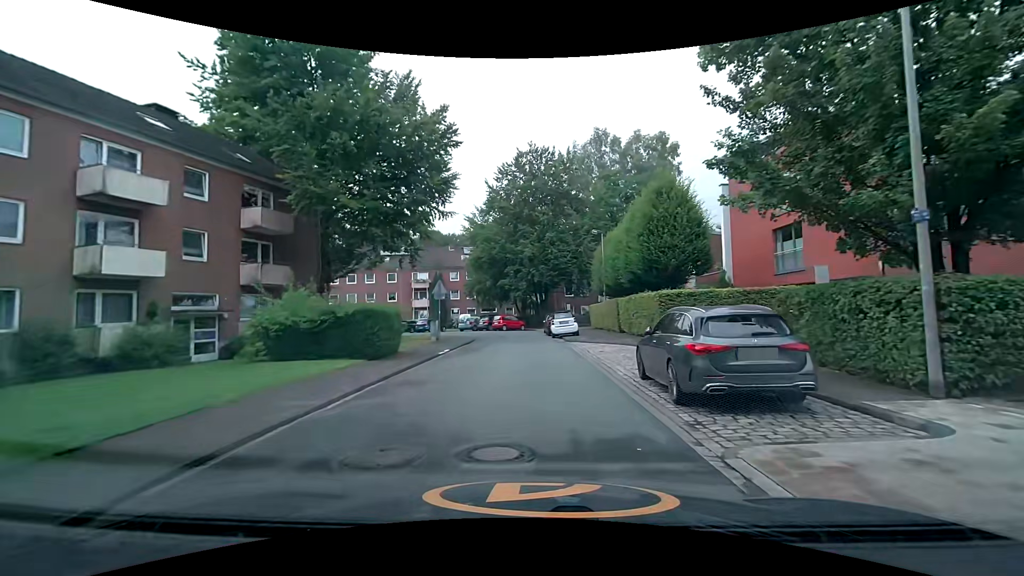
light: Day
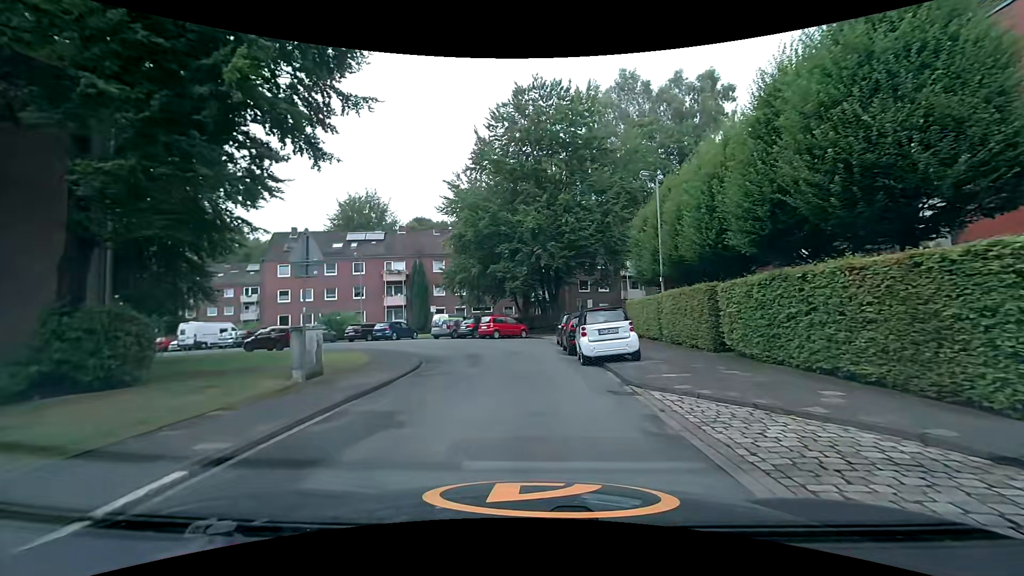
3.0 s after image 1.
(+0.3, +15.8) m; +1°
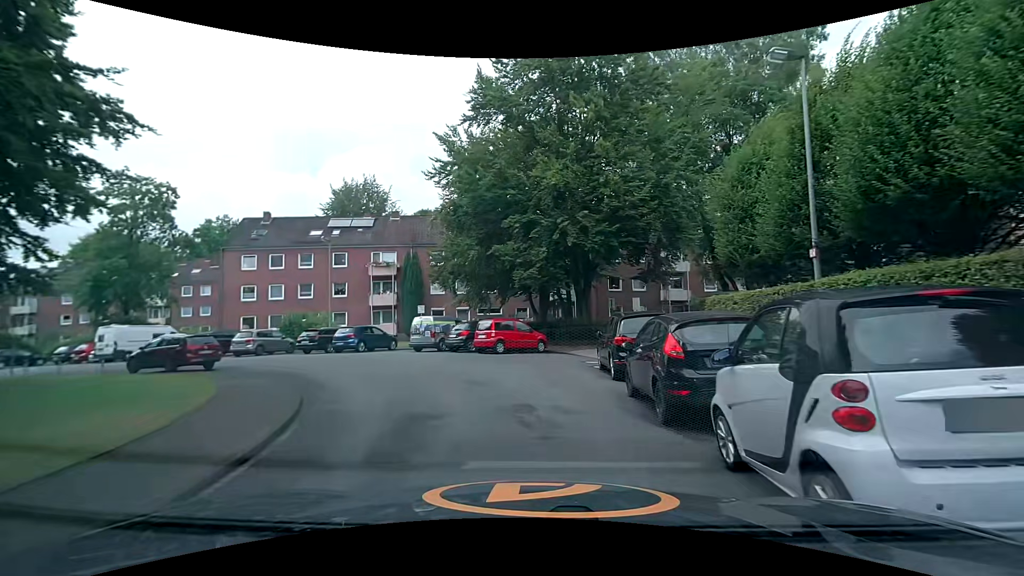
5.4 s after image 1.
(-0.3, +10.7) m; -2°
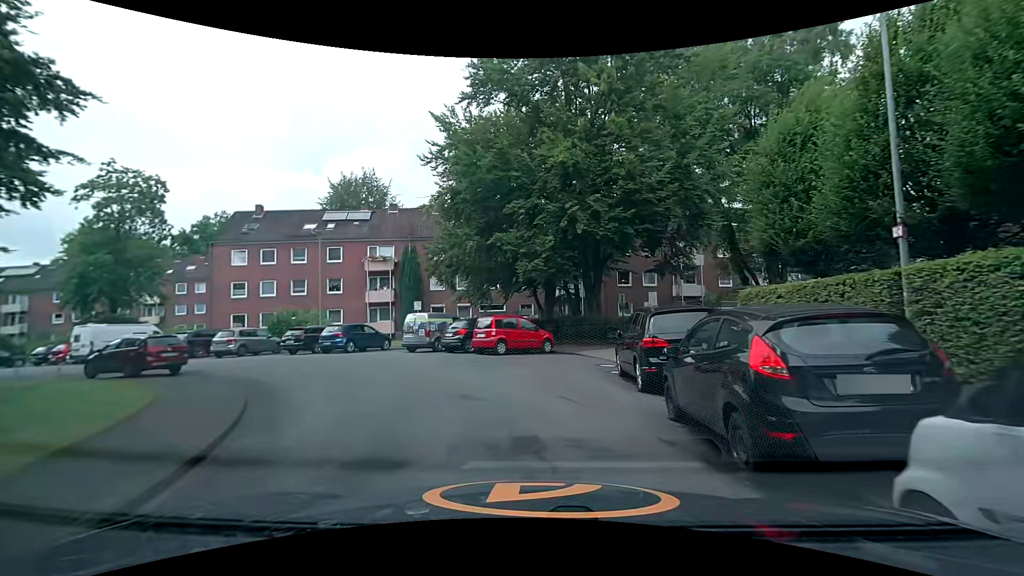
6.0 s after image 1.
(0.0, +2.4) m; -1°
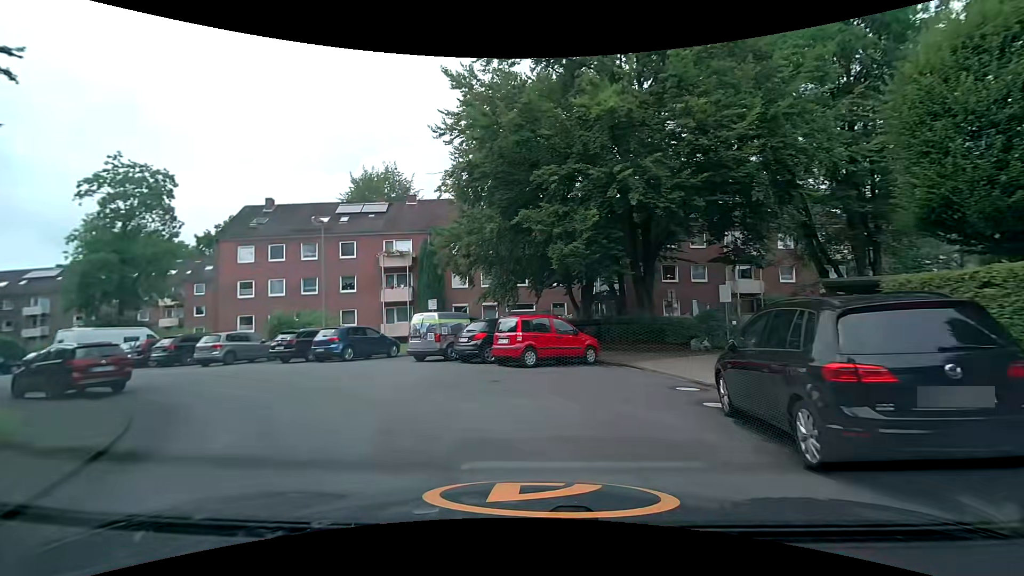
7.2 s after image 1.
(-0.1, +4.7) m; -3°
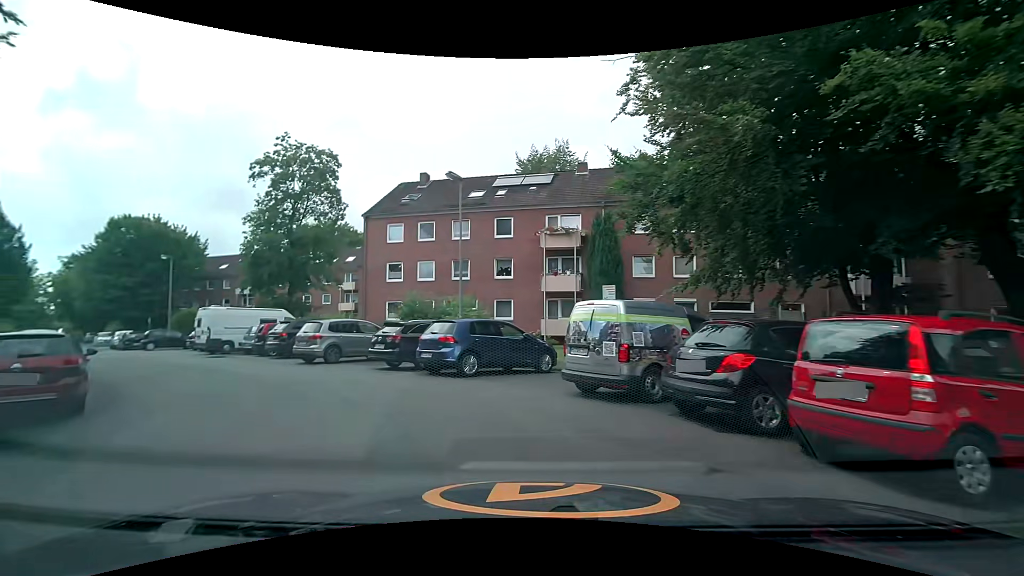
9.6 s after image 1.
(-1.2, +9.3) m; -19°
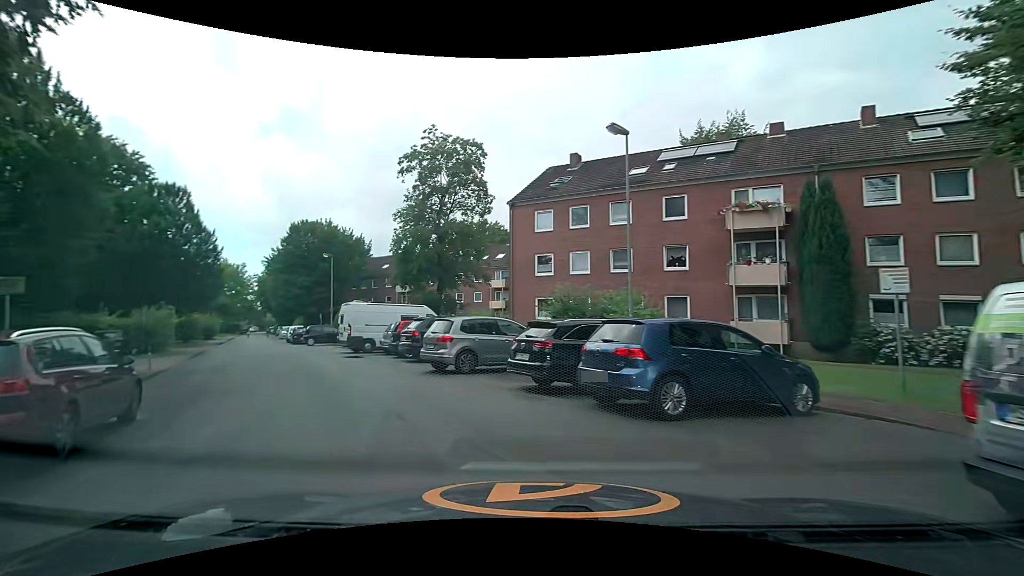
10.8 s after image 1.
(-0.7, +5.1) m; -16°
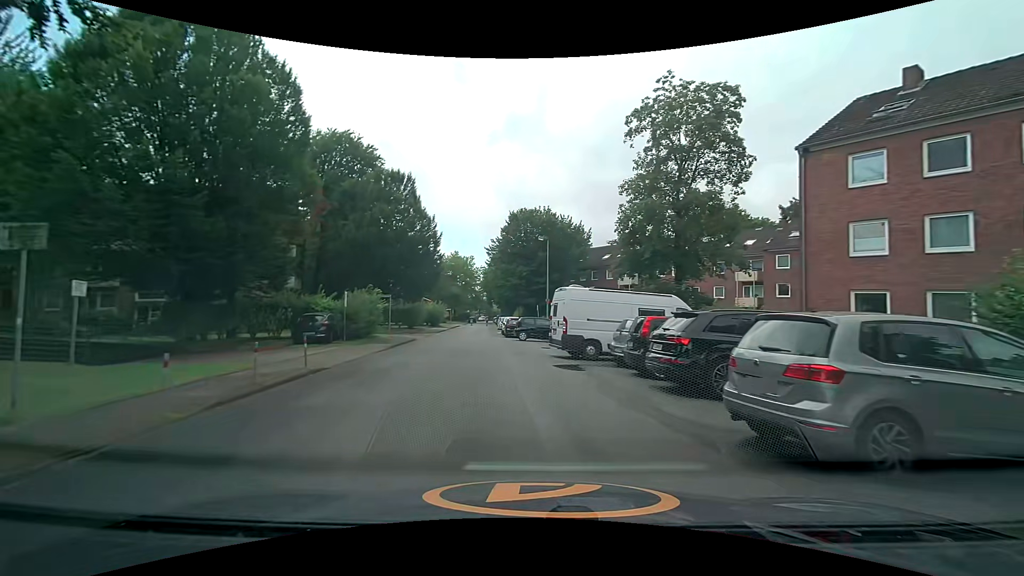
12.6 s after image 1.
(-2.1, +8.1) m; -24°
(-1, +10) (-2, +20) (-4, +30) (-5, +40) (-6, +50) (-7, +60) (-8, +69) (-9, +79) (-10, +89) (-12, +99) m
